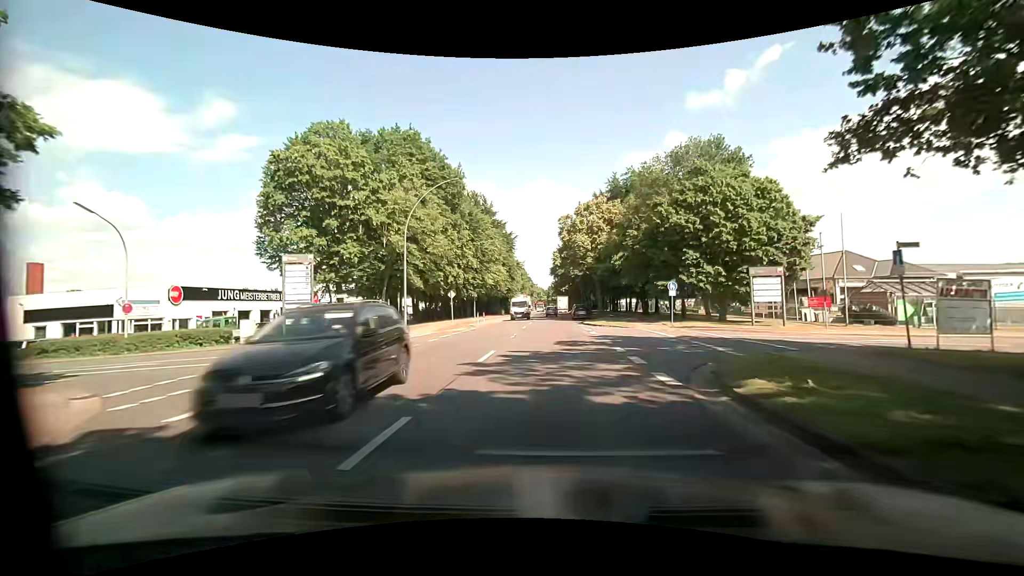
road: tertiary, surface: asphalt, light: Day
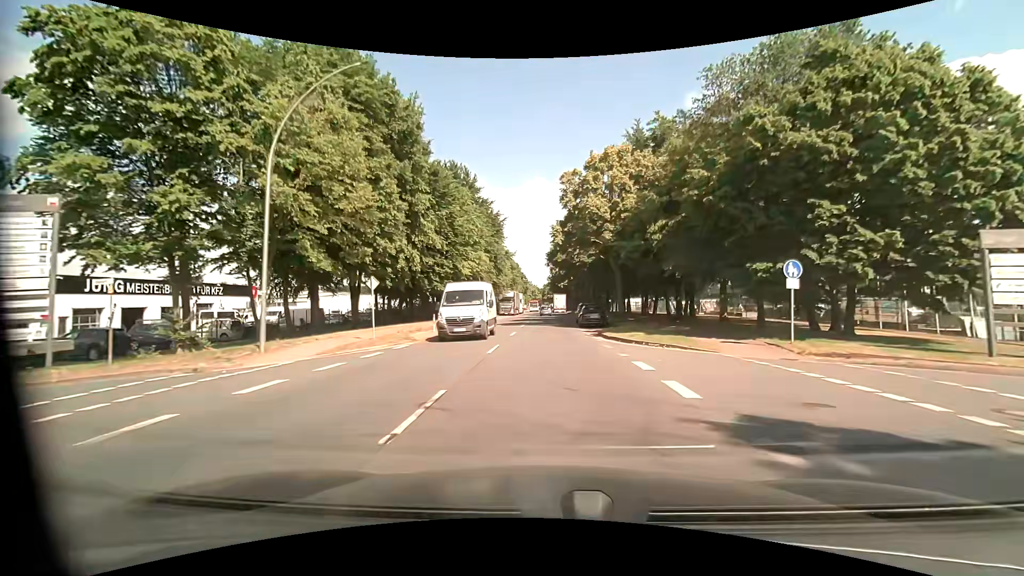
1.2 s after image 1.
(-0.1, +16.2) m; 0°
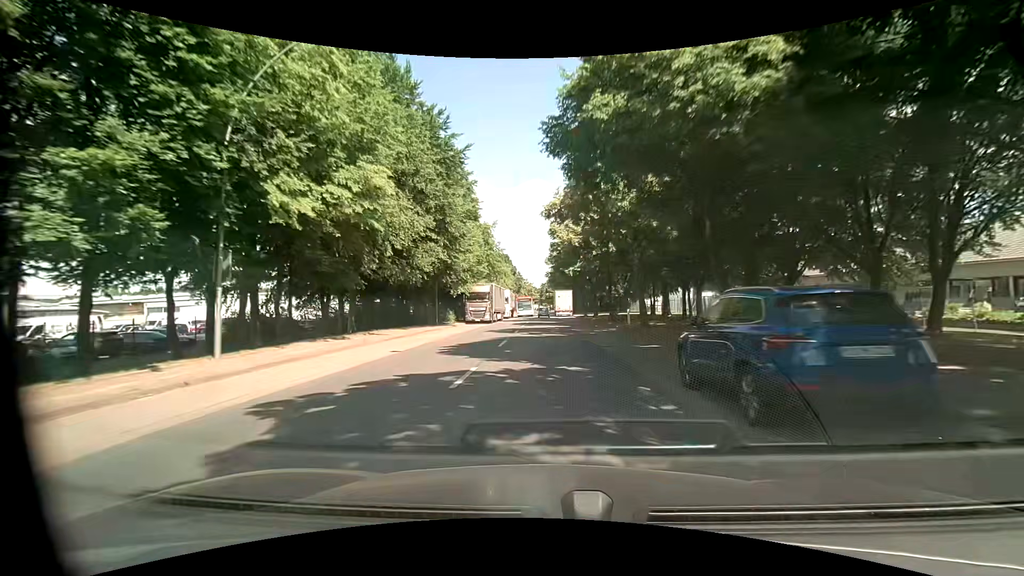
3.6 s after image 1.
(+0.1, +32.4) m; +1°
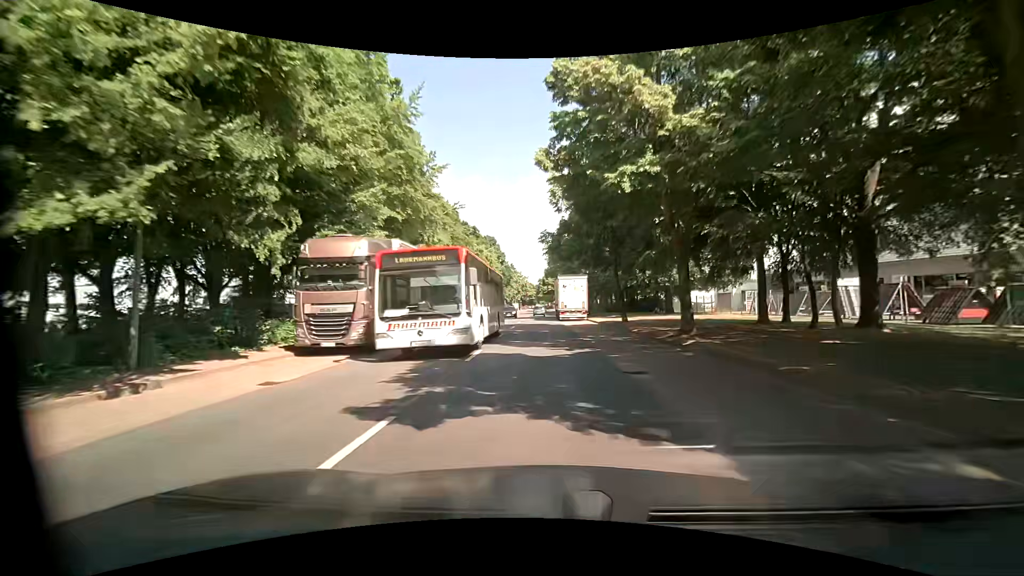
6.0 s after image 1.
(-0.2, +32.4) m; -1°
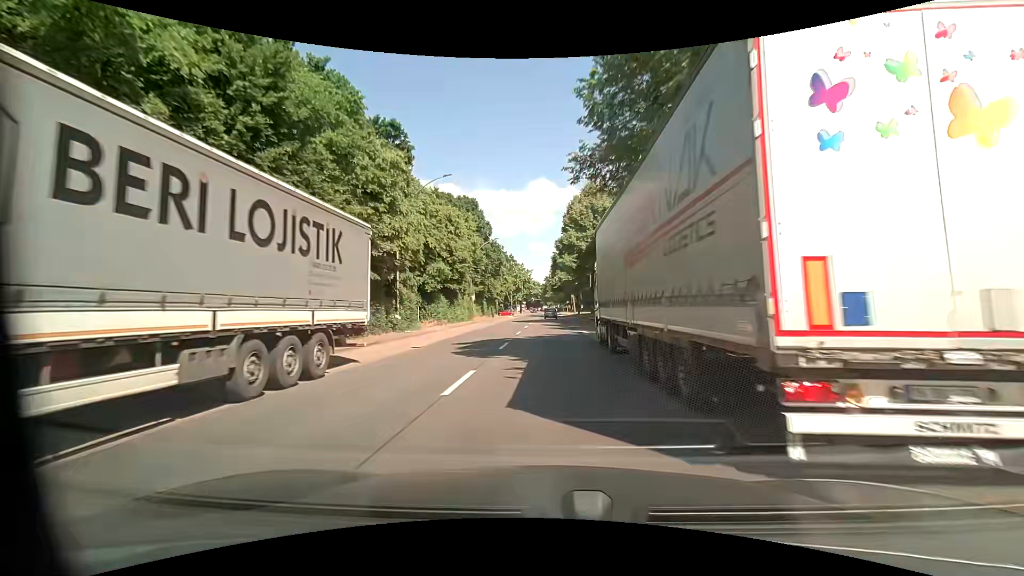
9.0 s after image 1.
(-0.1, +40.6) m; -1°
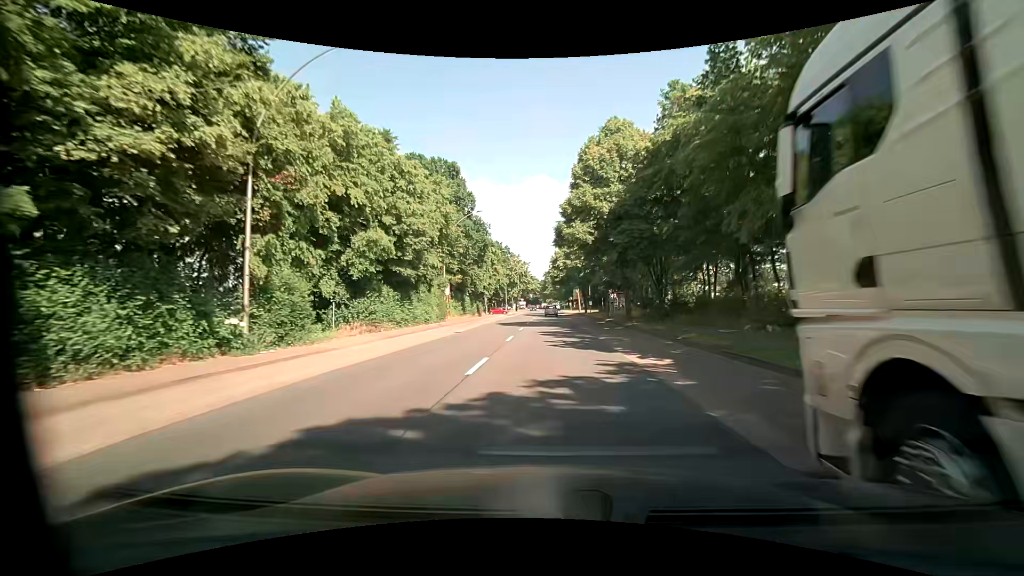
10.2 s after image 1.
(+0.2, +16.2) m; +1°
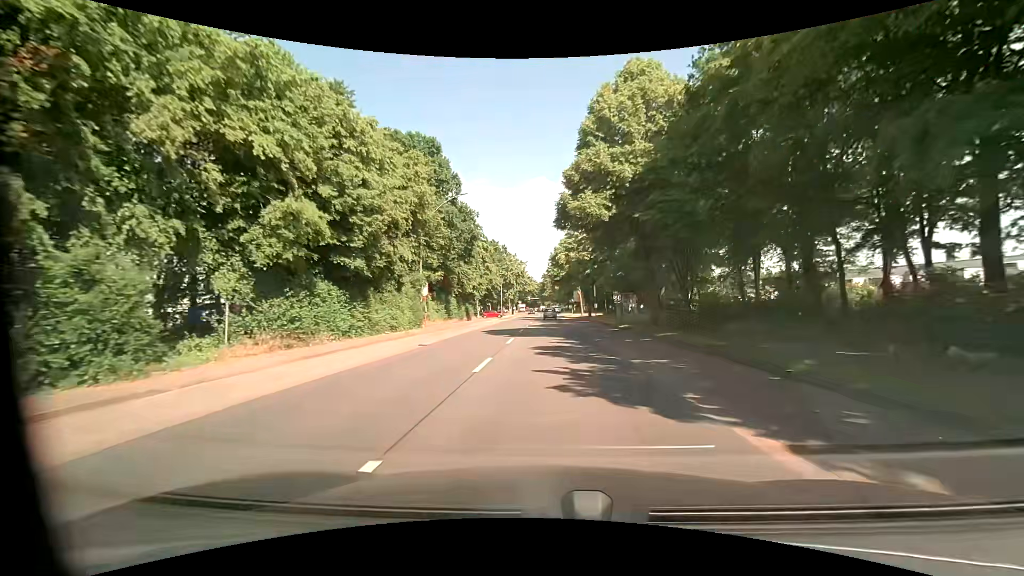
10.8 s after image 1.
(0.0, +8.1) m; 0°
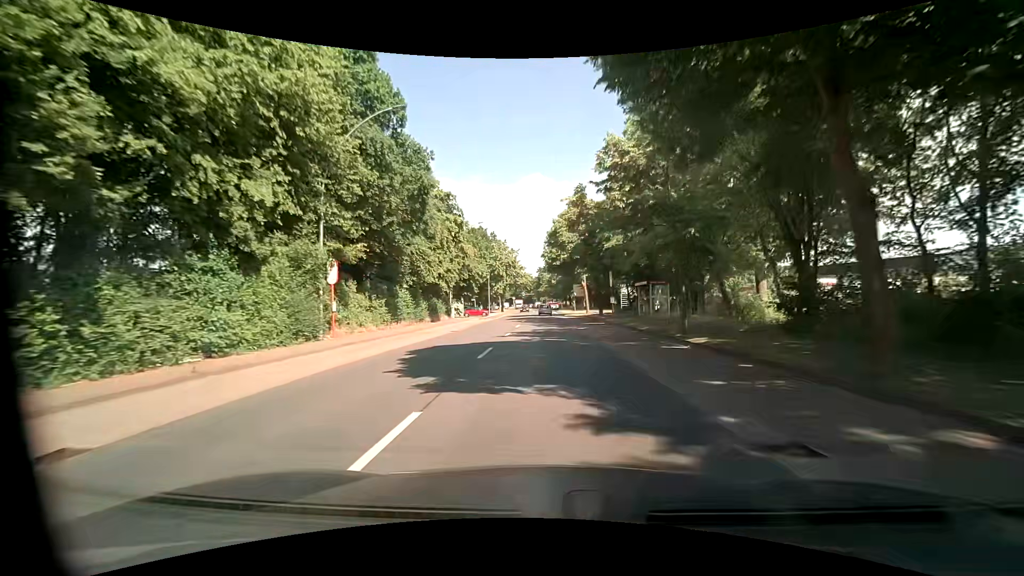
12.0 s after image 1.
(+0.1, +16.2) m; +1°
(0, +10) (0, +20) (0, +30) (0, +40) (0, +50) (0, +60) (0, +70) (0, +80) (0, +90) (-1, +100) m
